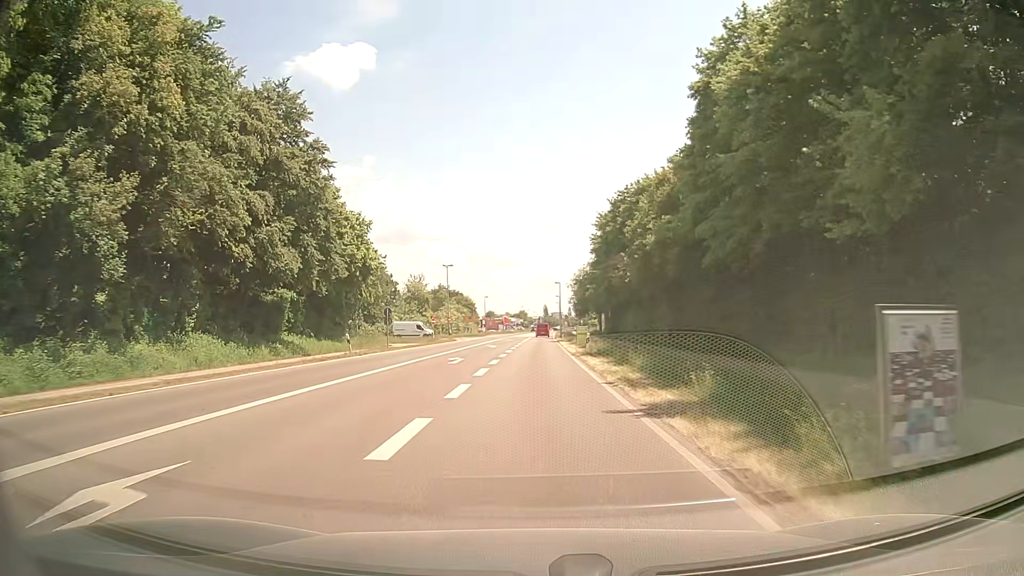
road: tertiary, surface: asphalt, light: Day
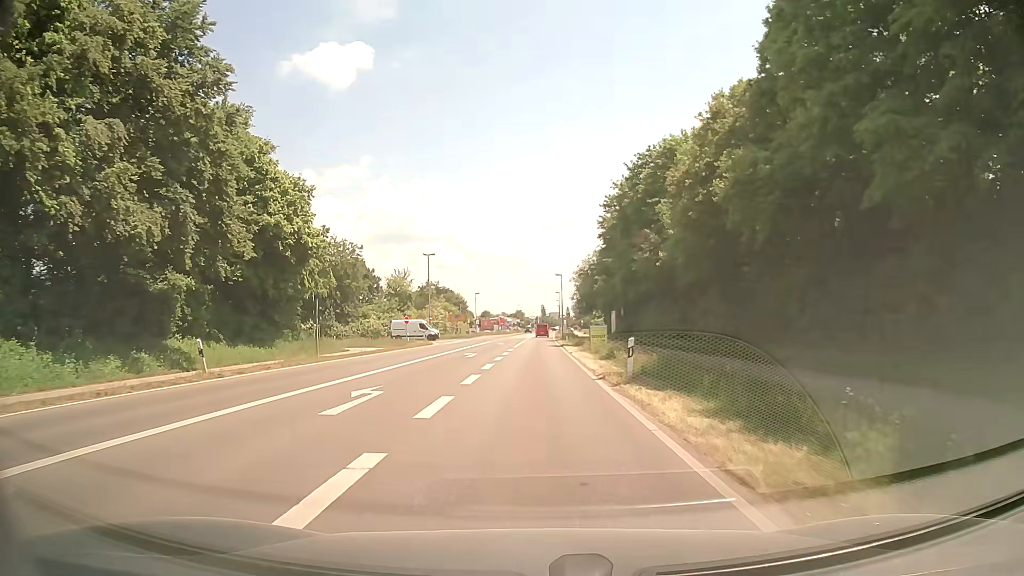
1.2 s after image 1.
(0.0, +14.8) m; 0°
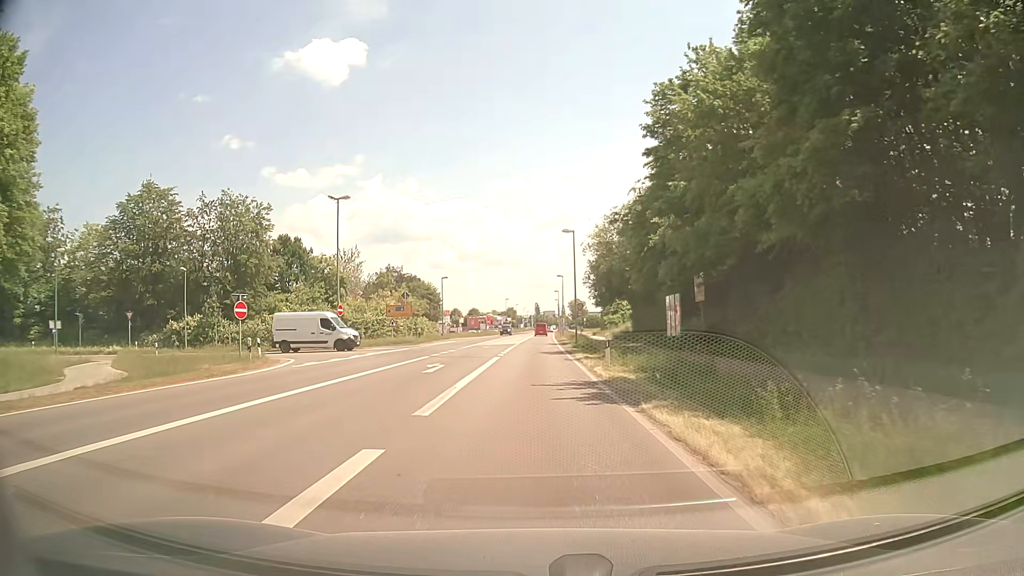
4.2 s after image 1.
(+0.2, +35.9) m; 0°
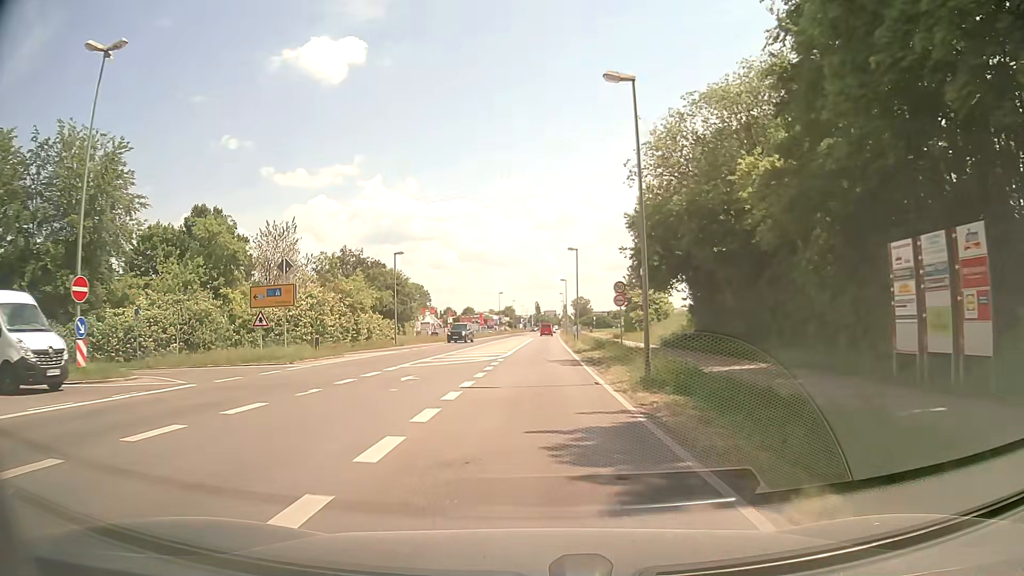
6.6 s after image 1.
(+0.2, +28.2) m; +1°
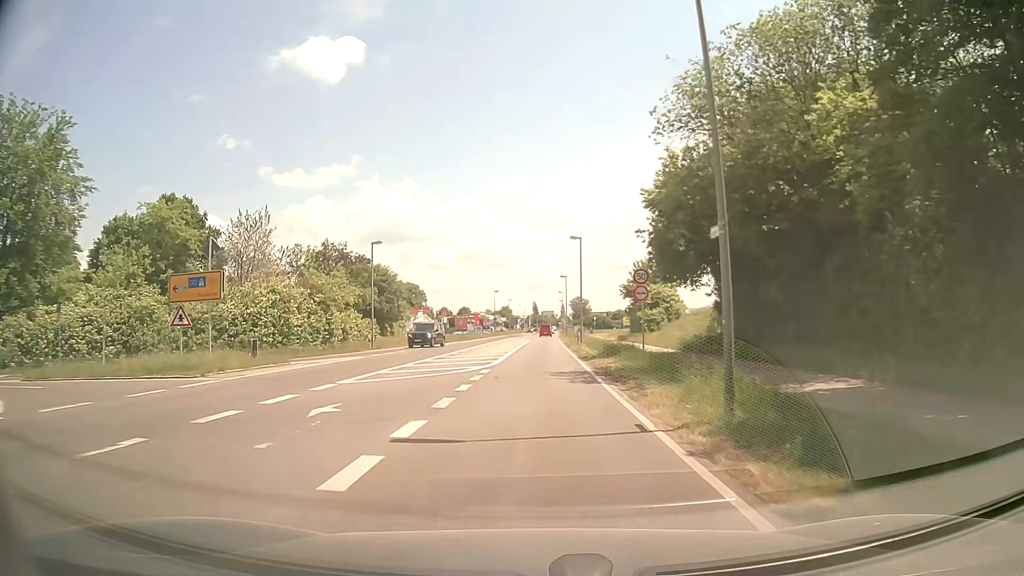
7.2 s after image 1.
(0.0, +7.1) m; 0°
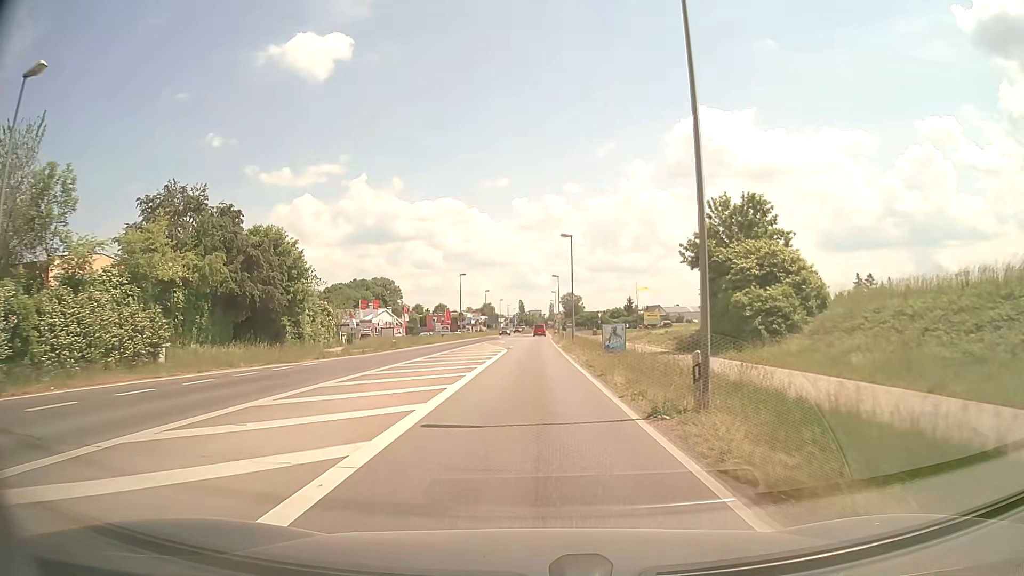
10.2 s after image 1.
(+0.3, +36.0) m; +1°
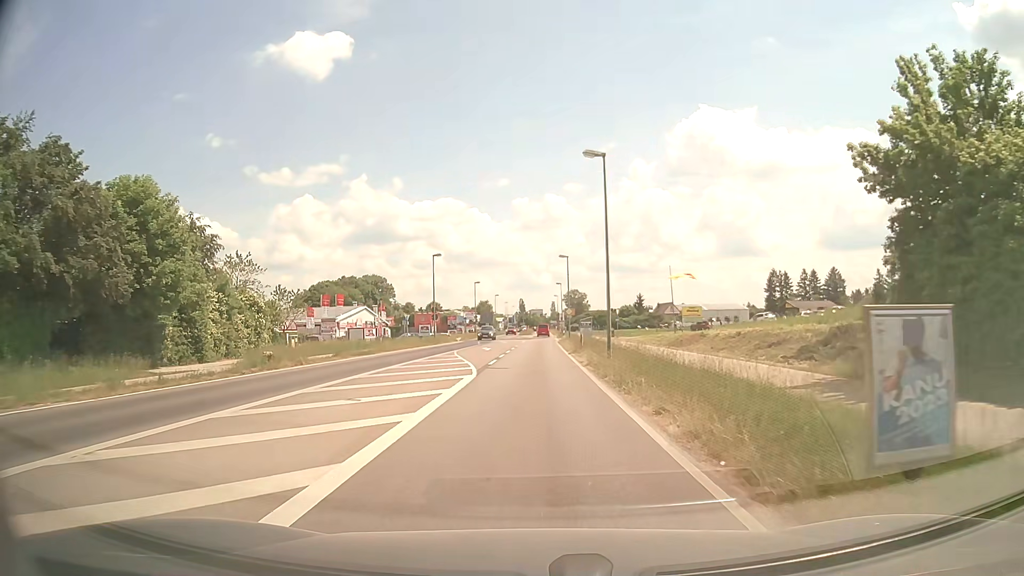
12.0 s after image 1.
(0.0, +21.9) m; 0°
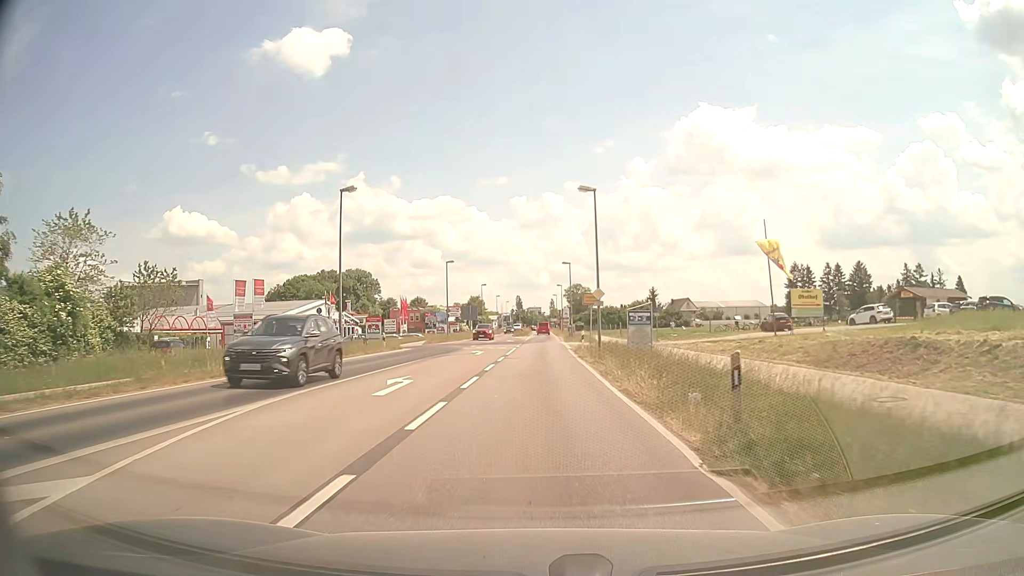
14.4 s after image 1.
(0.0, +28.3) m; 0°
